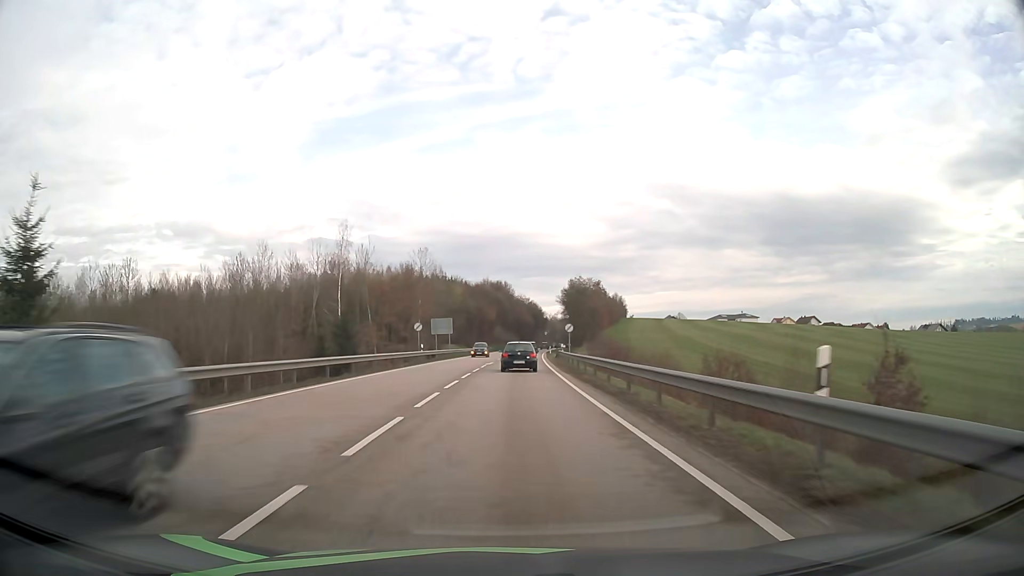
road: primary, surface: asphalt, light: Day
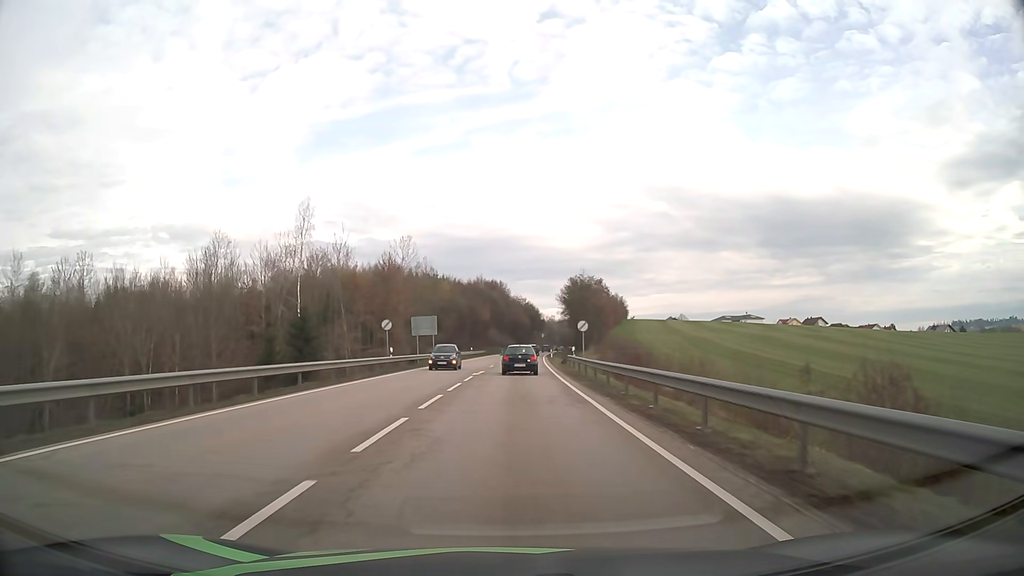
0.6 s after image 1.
(0.0, +11.6) m; 0°
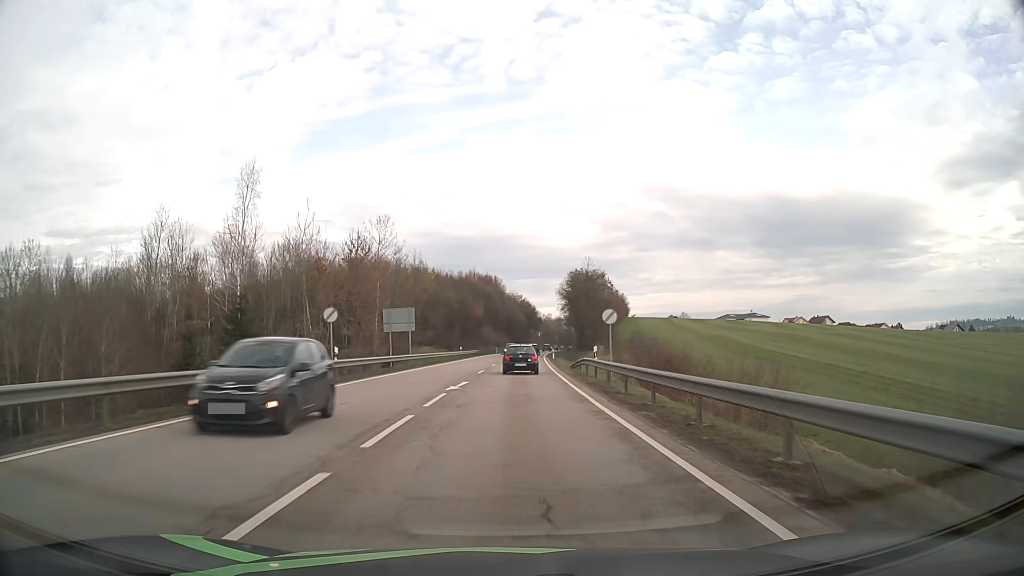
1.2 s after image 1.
(0.0, +11.6) m; 0°
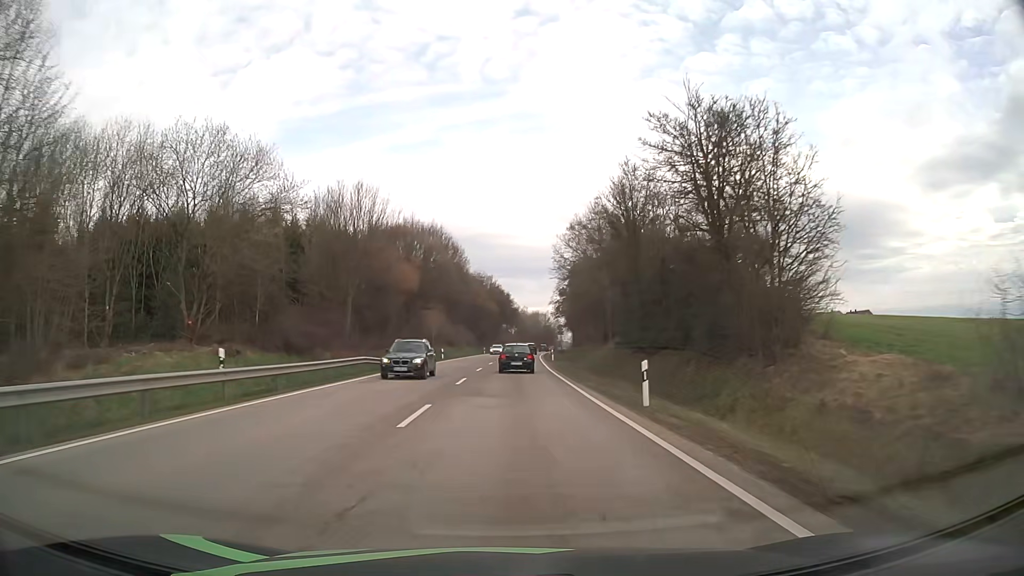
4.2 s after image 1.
(+1.2, +58.7) m; +3°
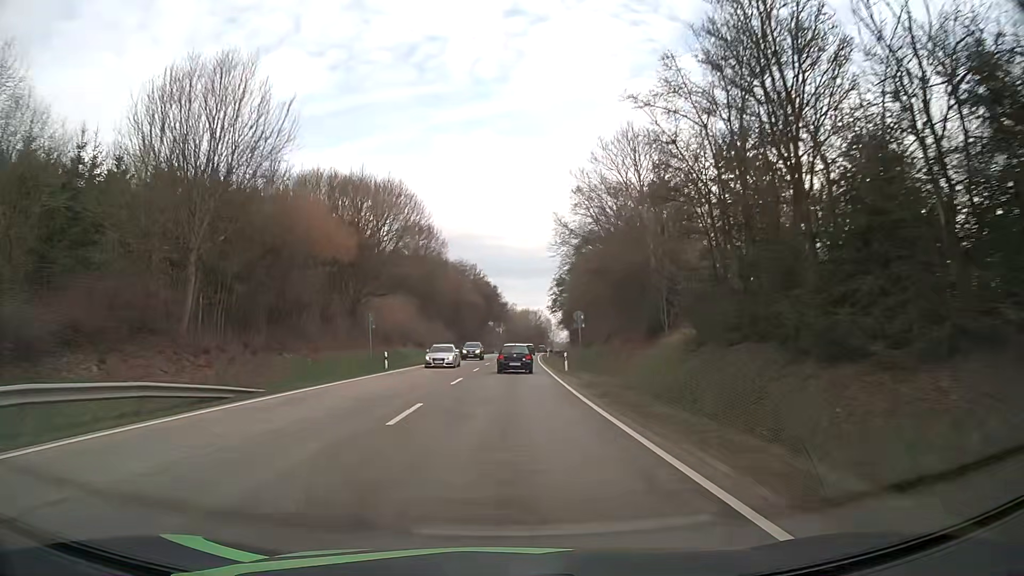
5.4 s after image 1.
(+0.2, +23.8) m; +1°
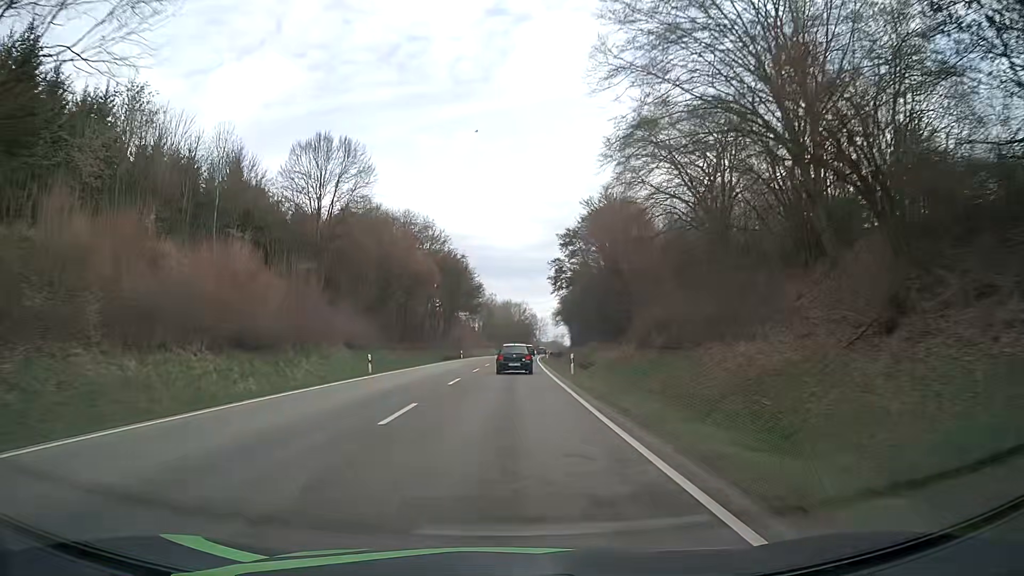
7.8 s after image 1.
(+0.8, +48.0) m; +2°
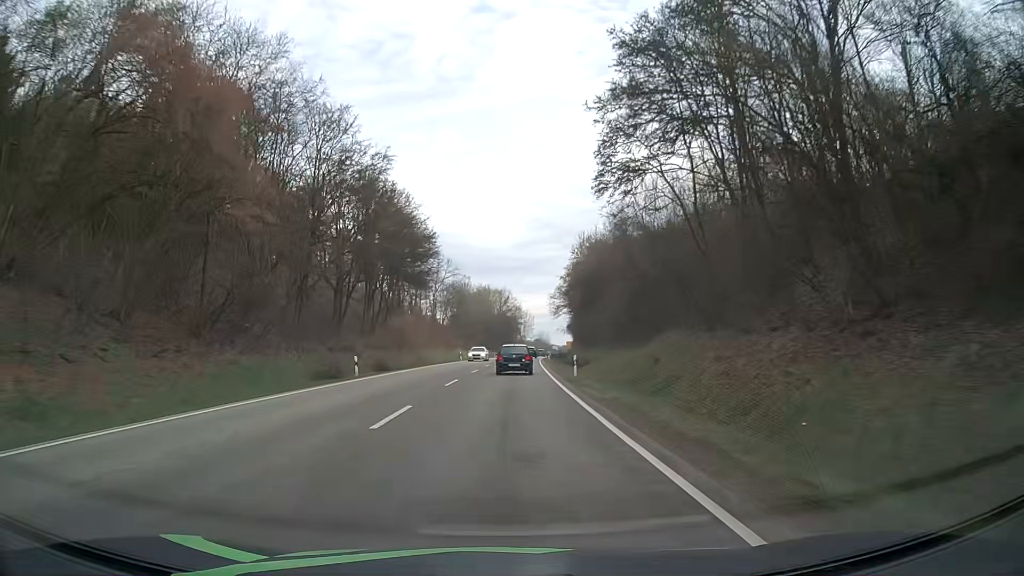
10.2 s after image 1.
(+0.8, +48.7) m; +1°
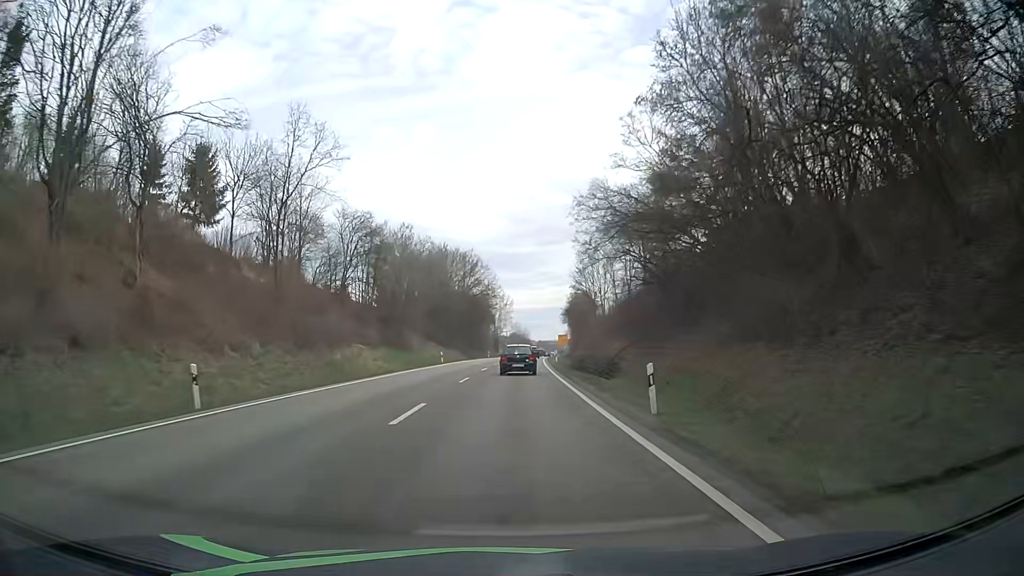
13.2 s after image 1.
(+1.5, +62.3) m; +2°
(0, +10) (0, +20) (0, +30) (+1, +40) (+1, +50) (+1, +60) (+2, +70) (+3, +80) (+3, +90) (+4, +100) m
